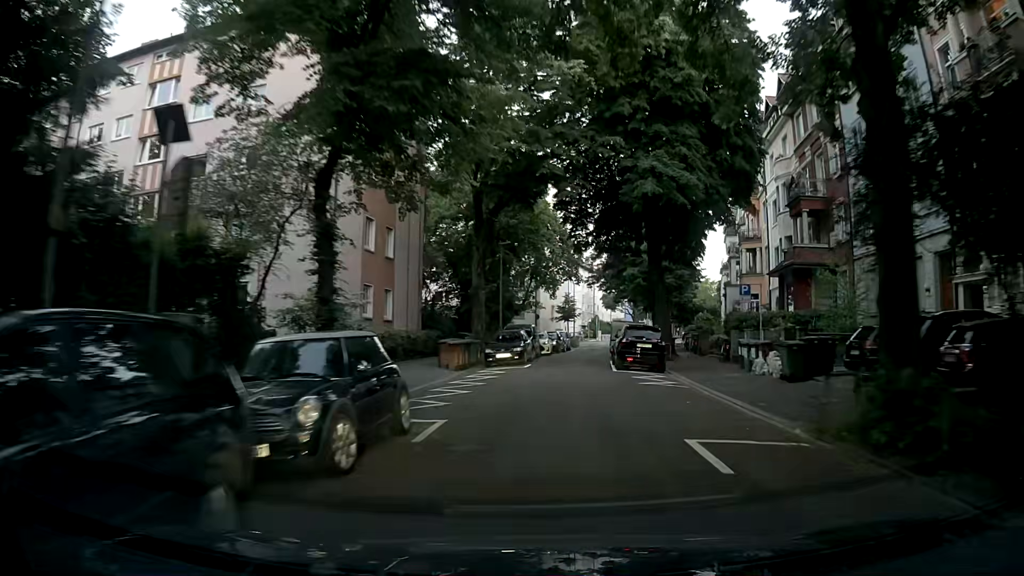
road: residential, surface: asphalt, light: Day
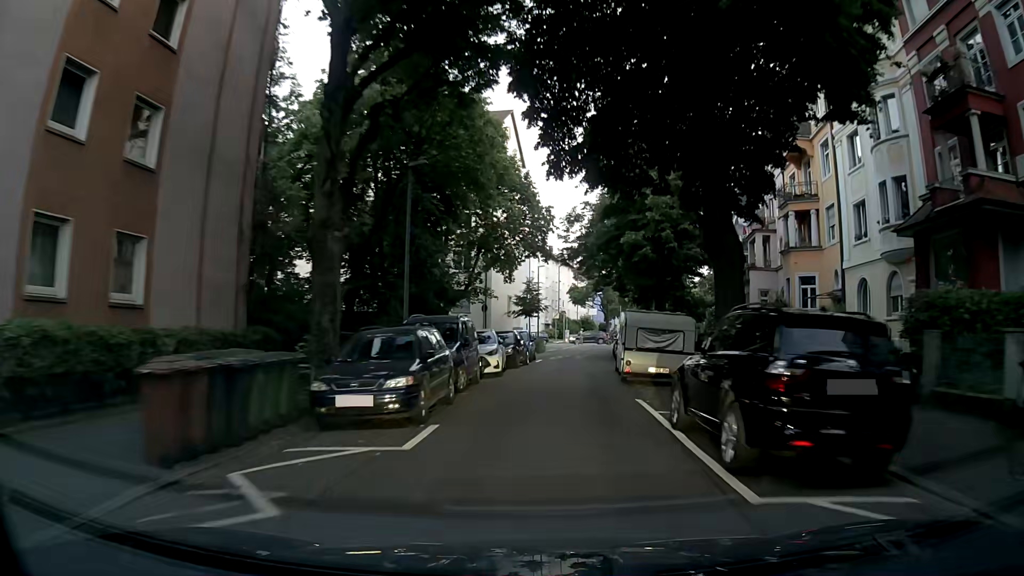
(+1.2, +18.0) m; +5°
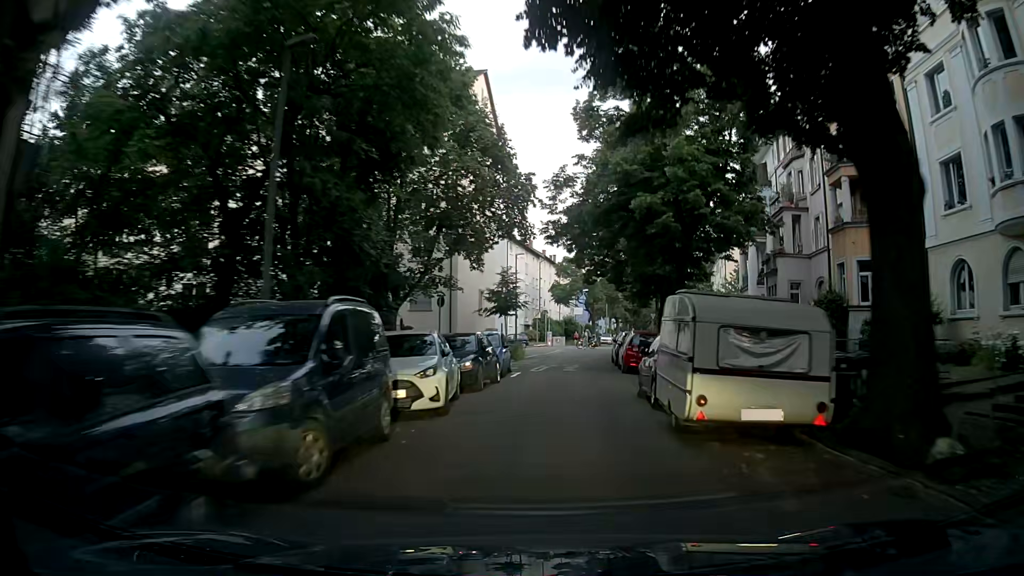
(+0.1, +9.2) m; +3°
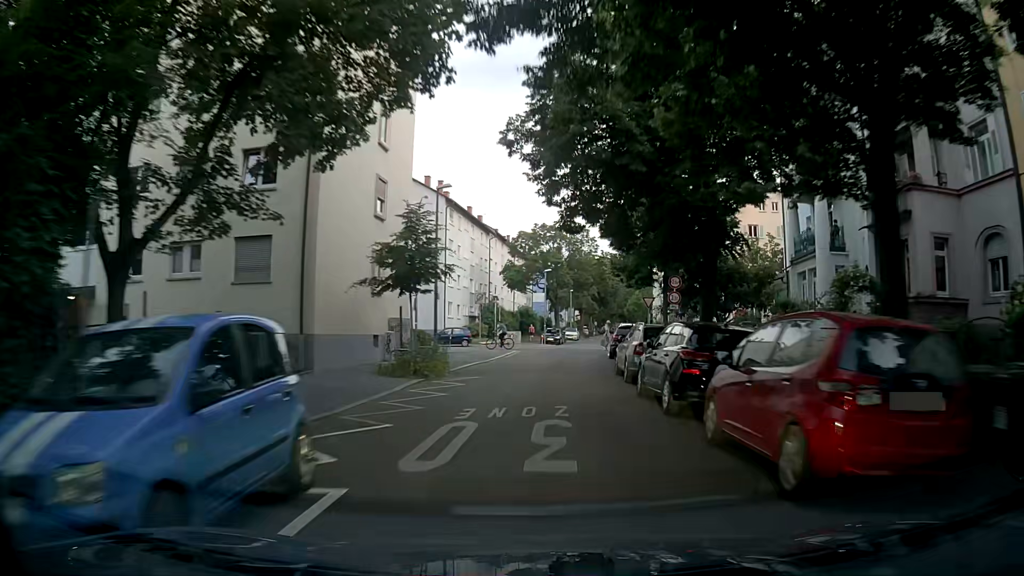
(+0.3, +18.4) m; +4°
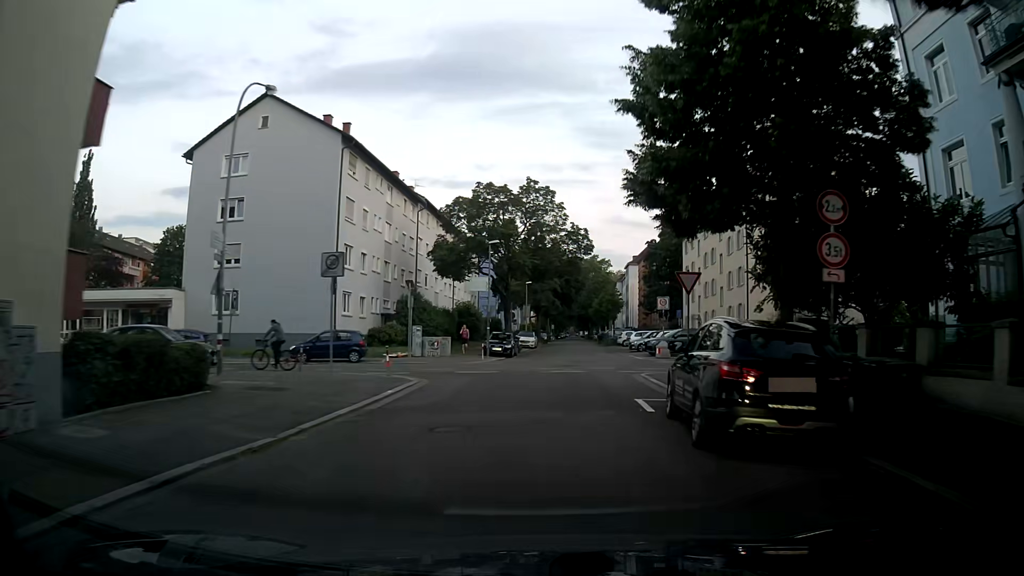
(+0.6, +20.6) m; +3°
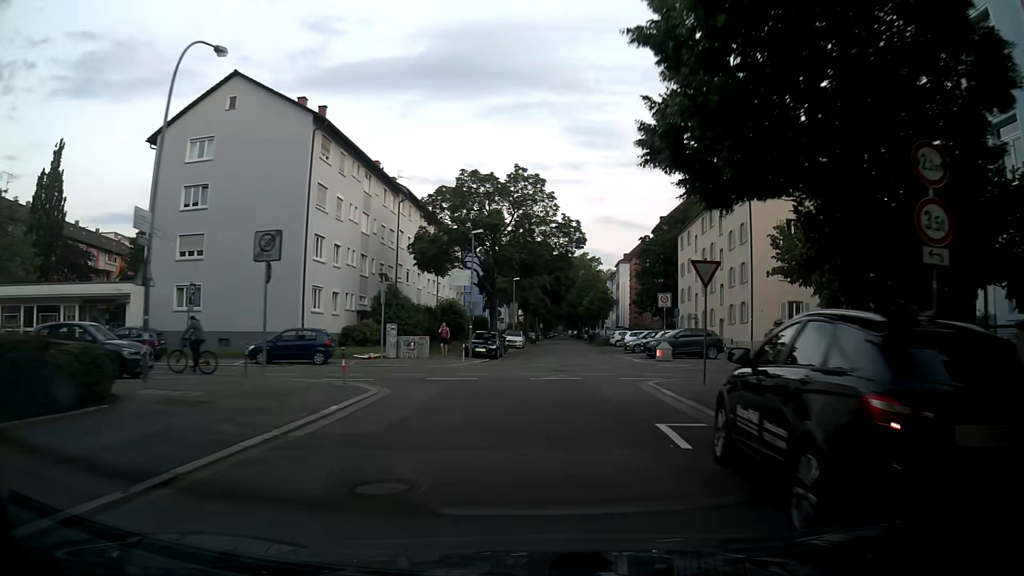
(0.0, +3.5) m; +2°
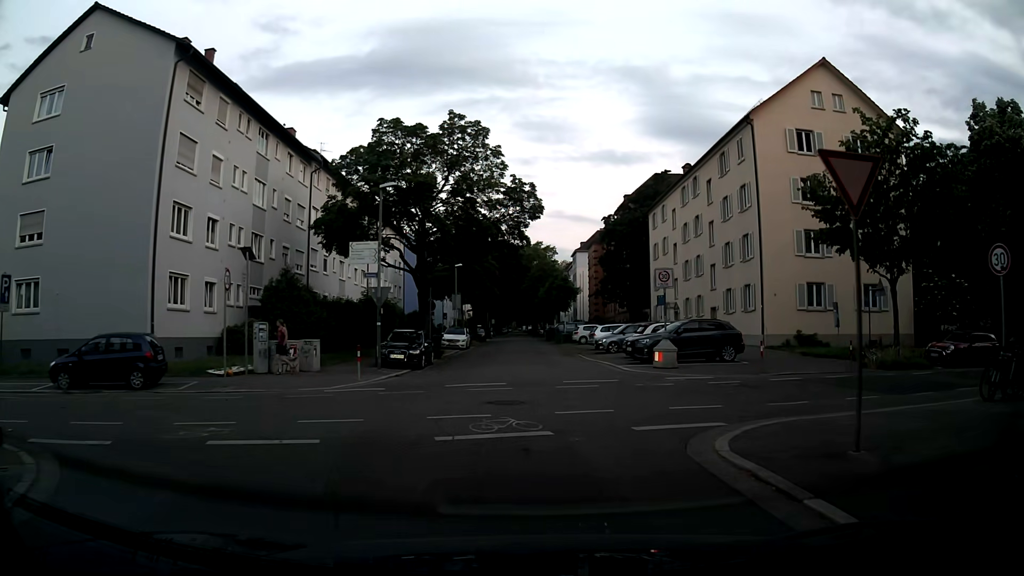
(+0.2, +10.5) m; +3°
